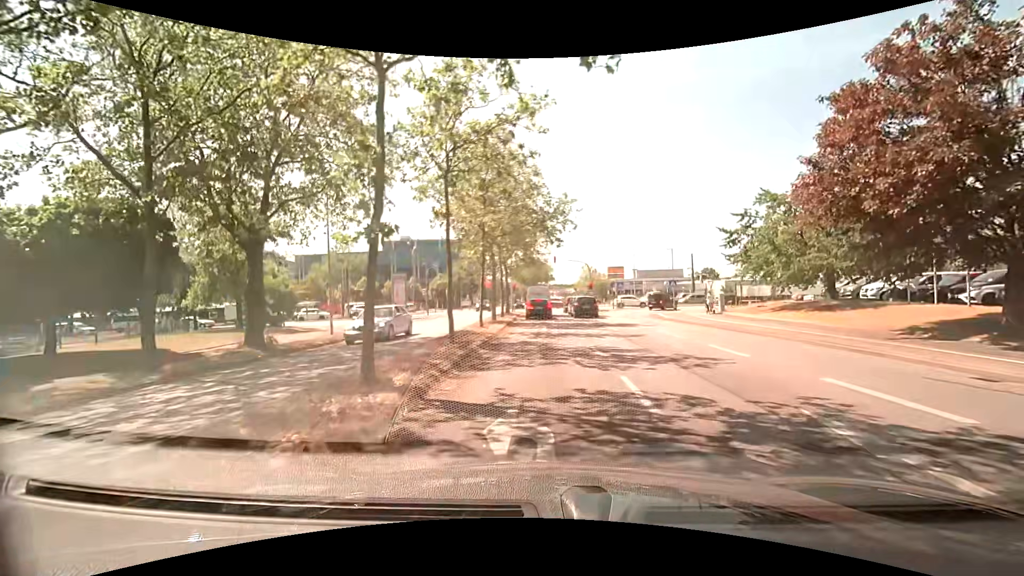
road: tertiary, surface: asphalt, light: Day
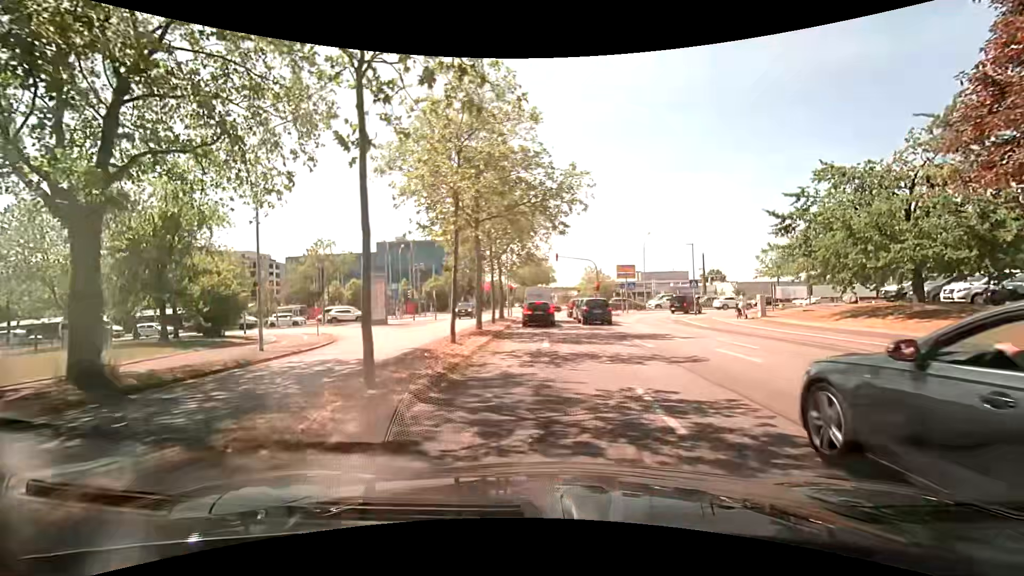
(-0.1, +6.6) m; -1°
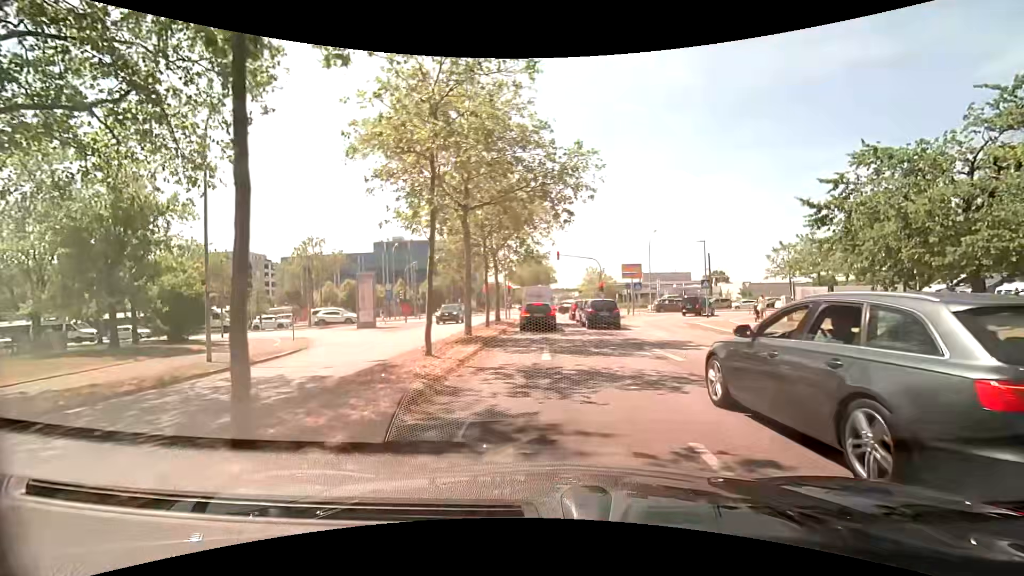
(0.0, +3.1) m; +1°
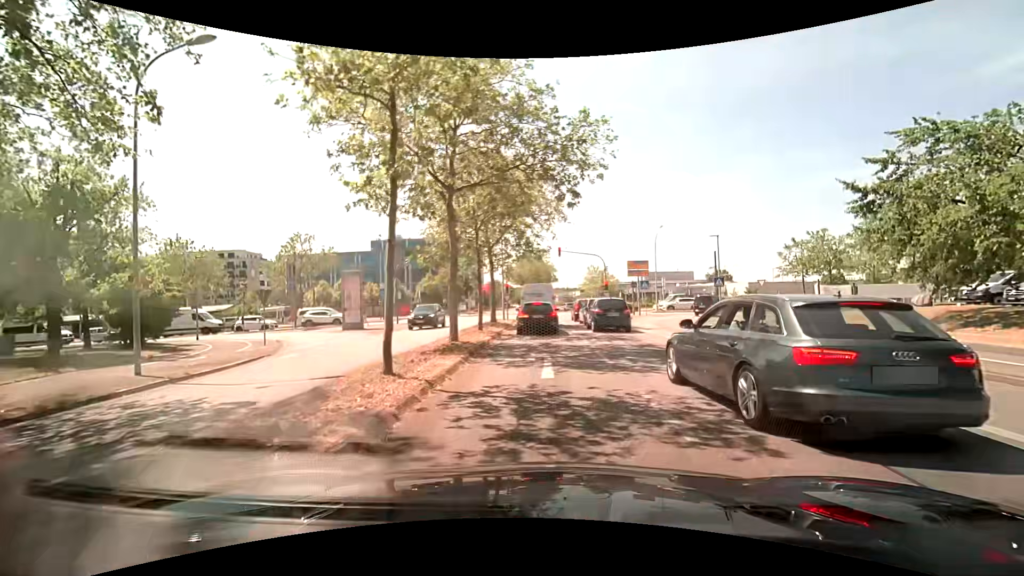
(0.0, +2.9) m; 0°
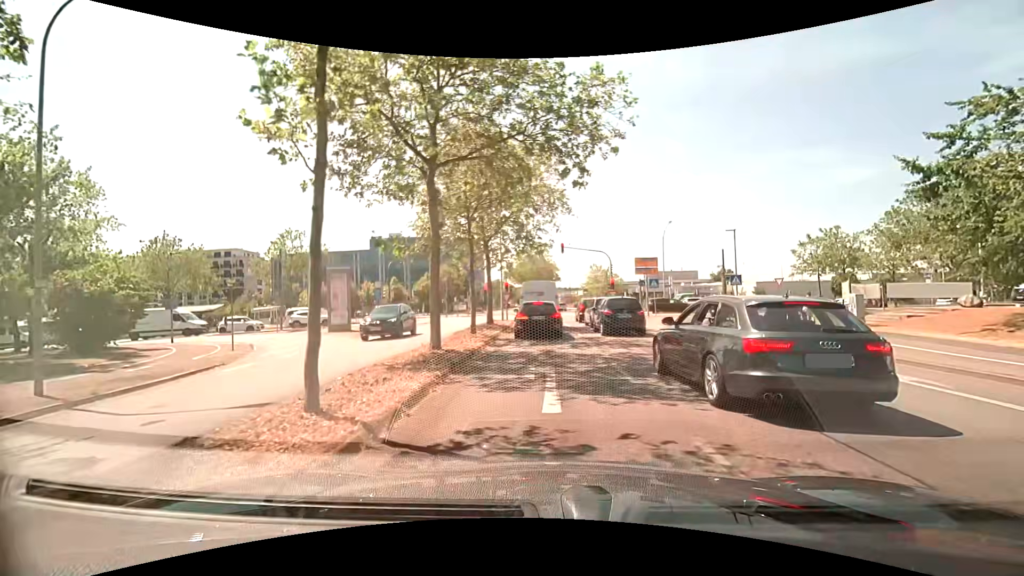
(0.0, +2.8) m; -1°
